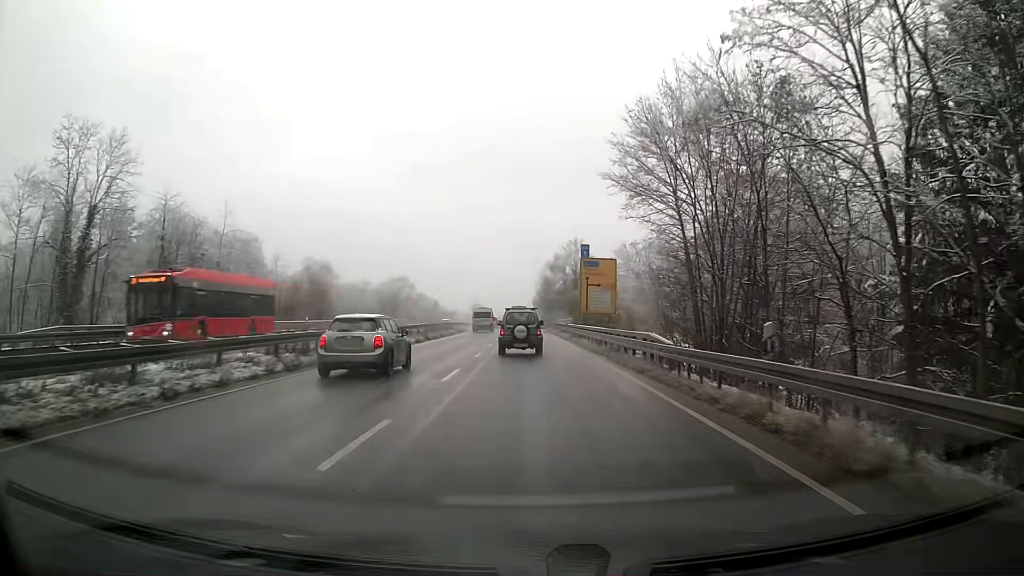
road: trunk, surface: asphalt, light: Day
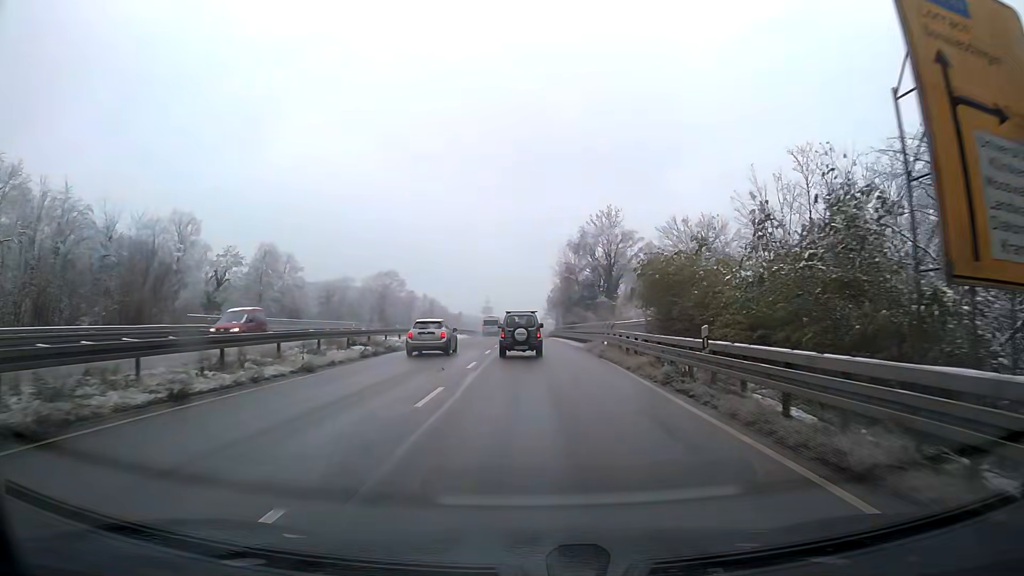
(-0.2, +40.2) m; -1°
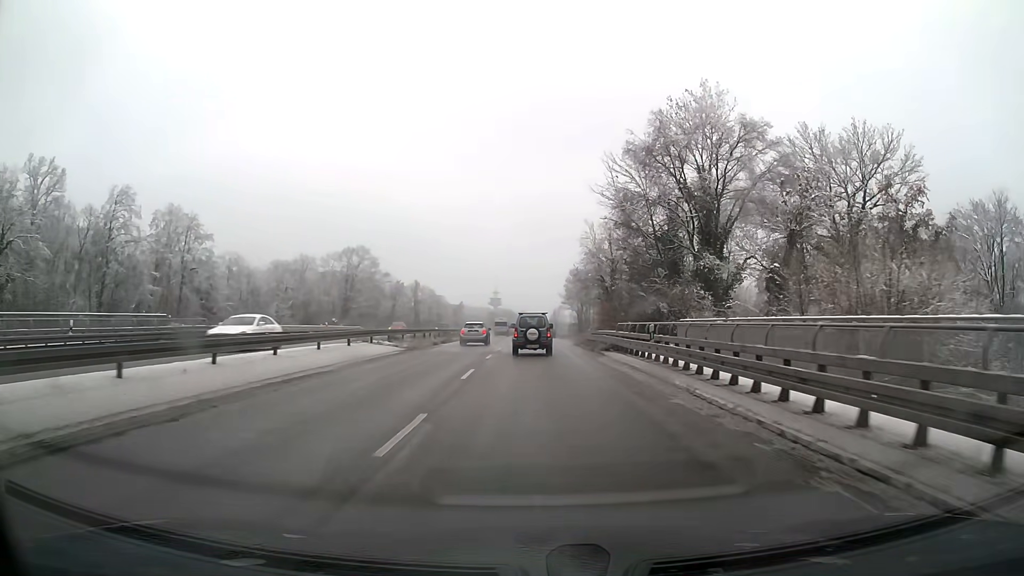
(-0.5, +49.3) m; -1°
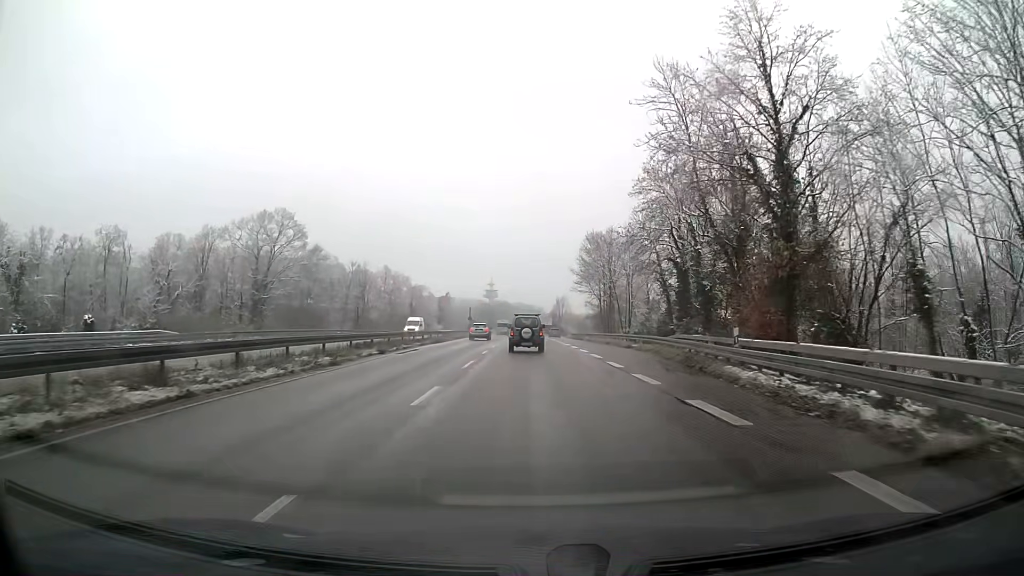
(+0.1, +50.5) m; 0°
